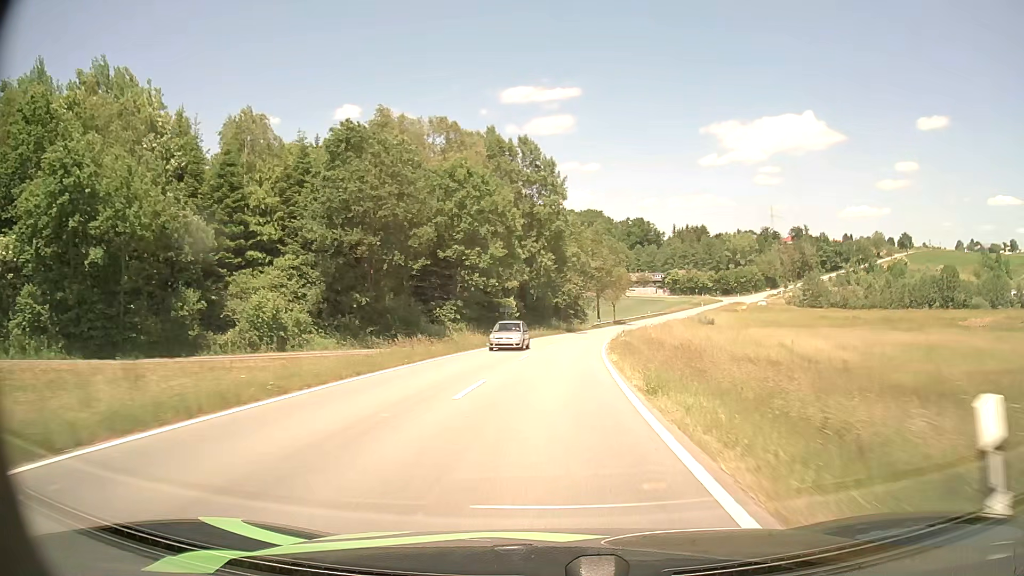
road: tertiary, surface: asphalt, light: Day
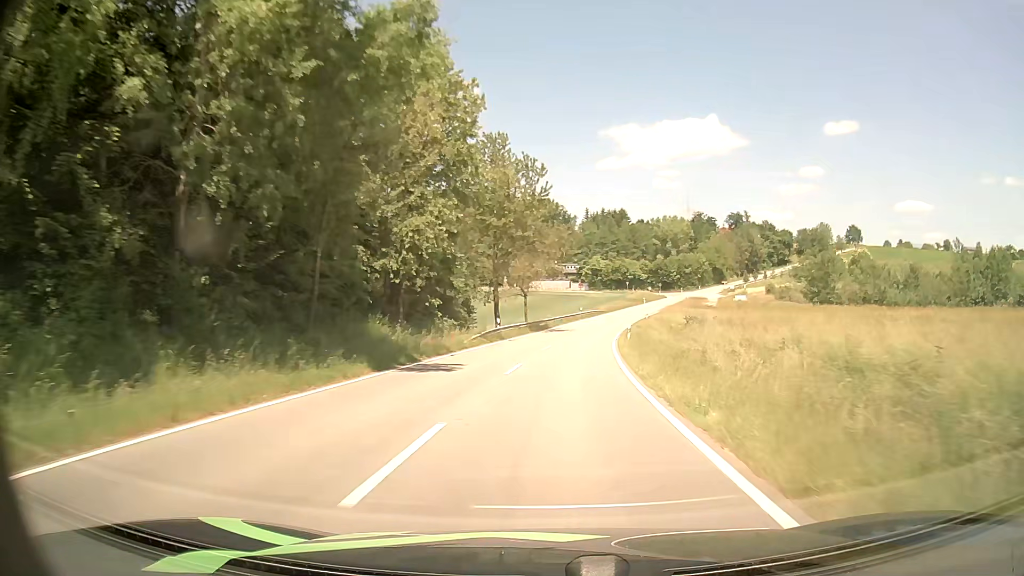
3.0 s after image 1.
(+3.8, +56.9) m; +9°
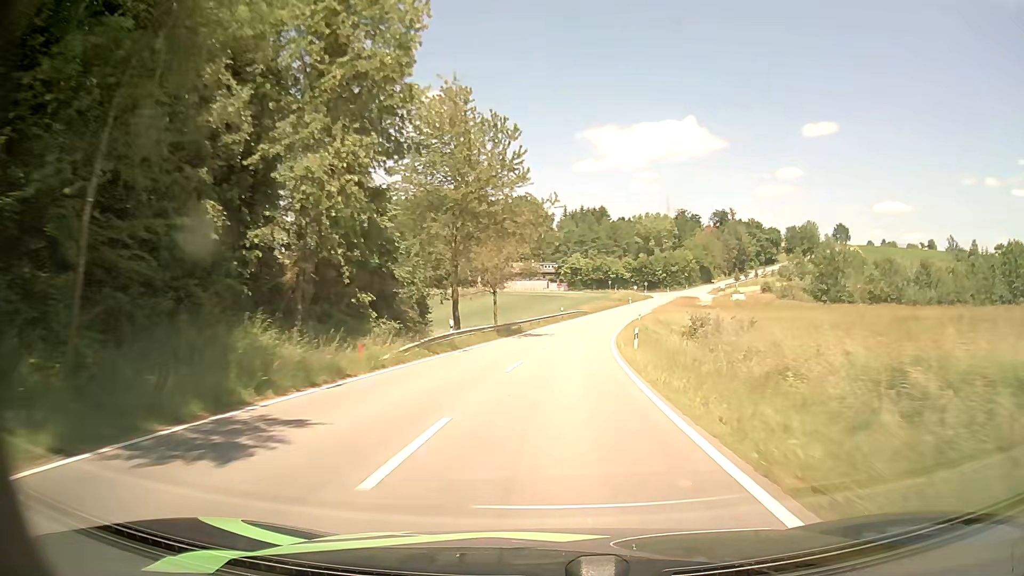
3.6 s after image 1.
(+0.2, +11.8) m; +2°
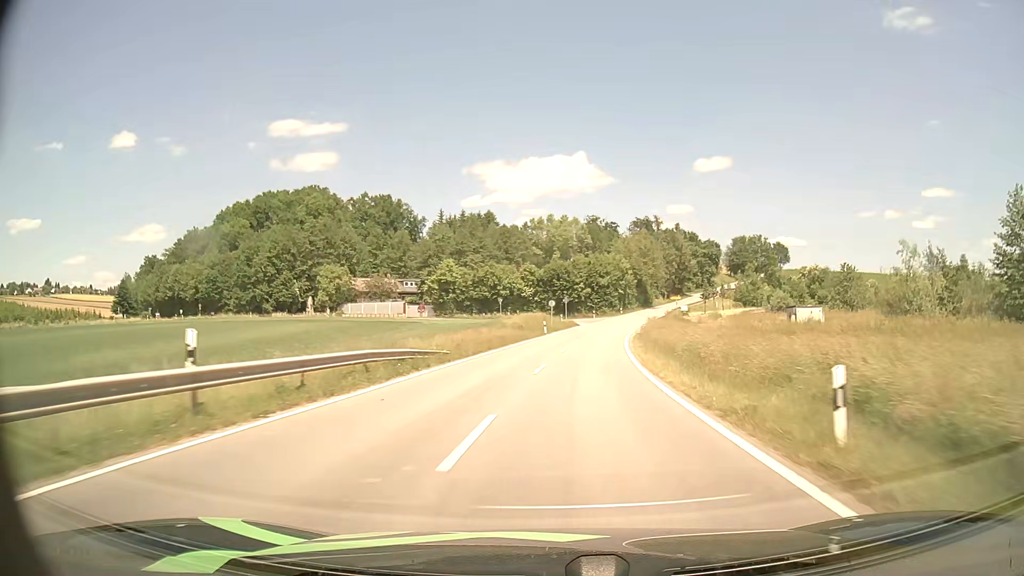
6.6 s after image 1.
(+4.6, +60.8) m; +9°
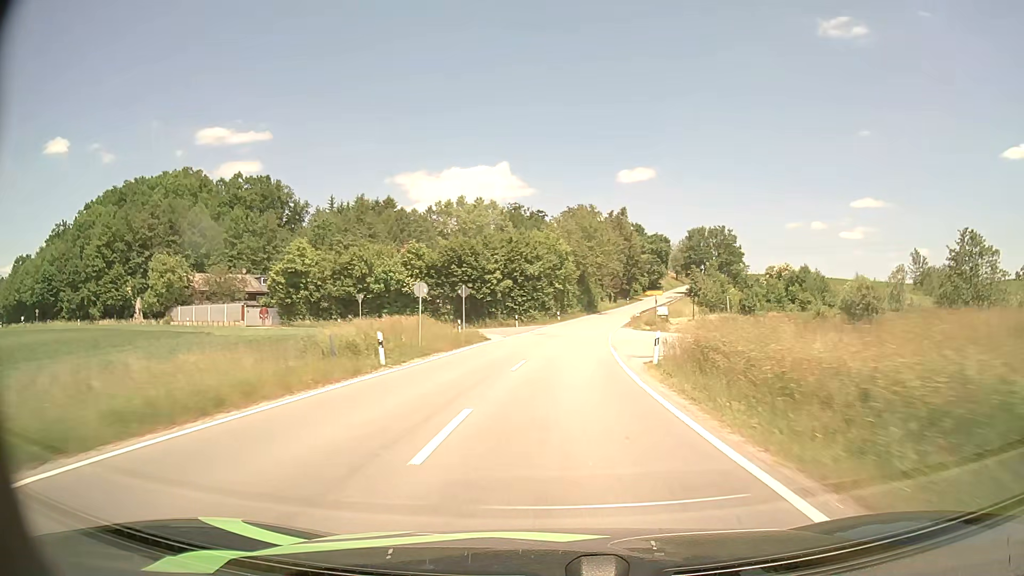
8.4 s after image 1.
(+2.5, +36.8) m; +7°
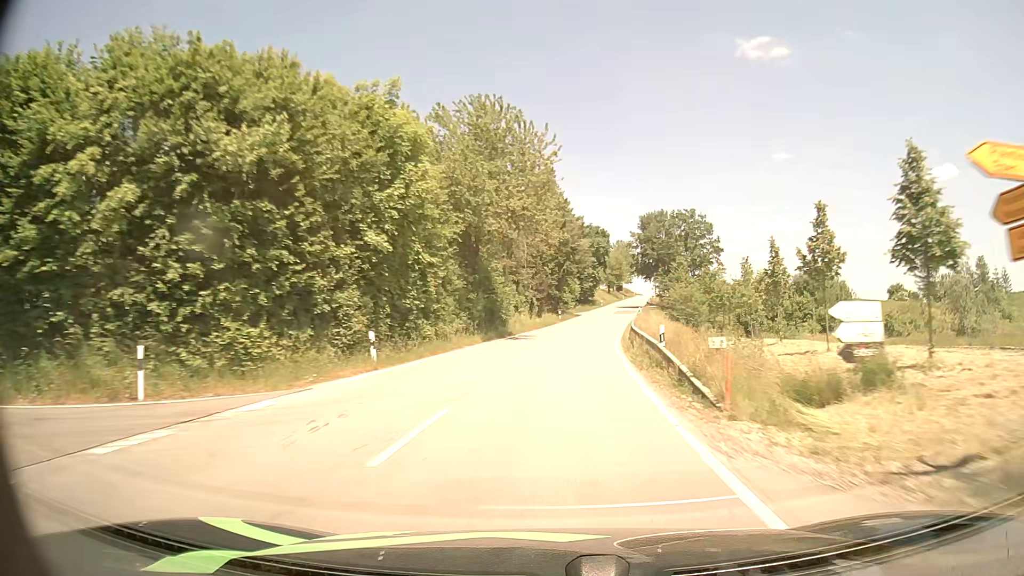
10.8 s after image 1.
(+3.4, +49.8) m; +8°
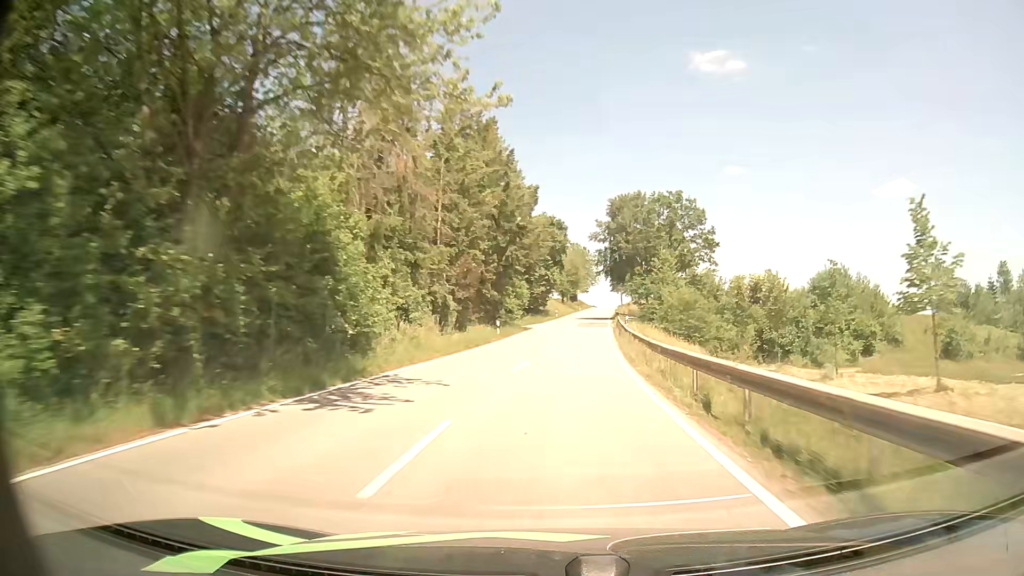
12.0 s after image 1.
(+1.0, +25.5) m; +4°
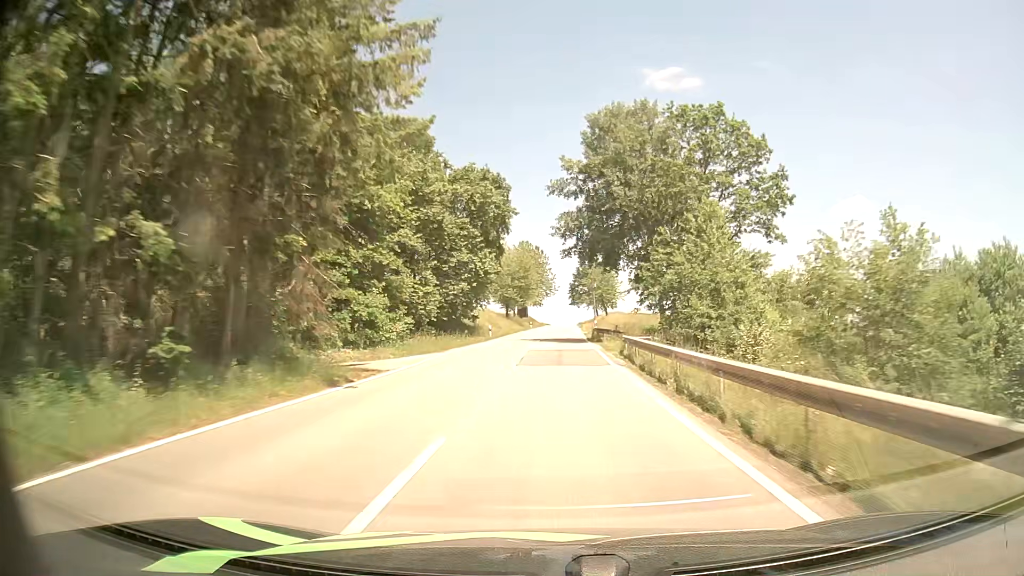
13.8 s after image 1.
(+1.8, +38.6) m; +4°
